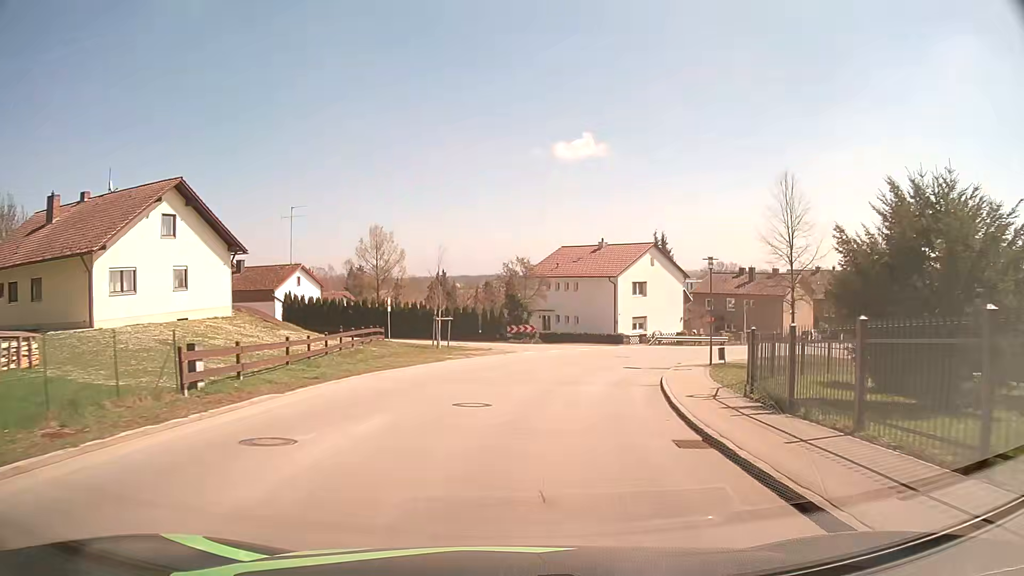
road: tertiary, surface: asphalt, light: Day
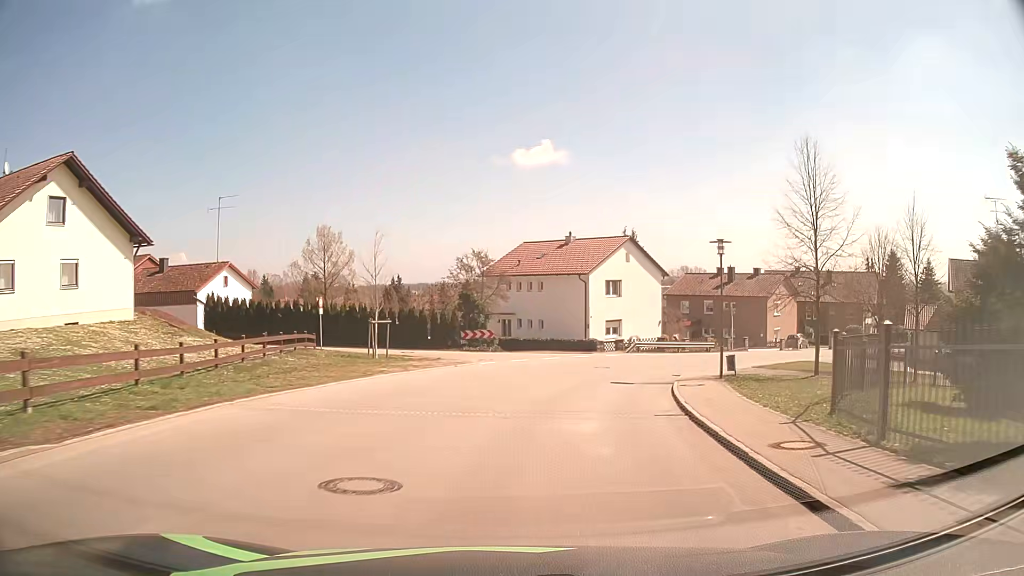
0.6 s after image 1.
(+0.2, +7.1) m; +3°
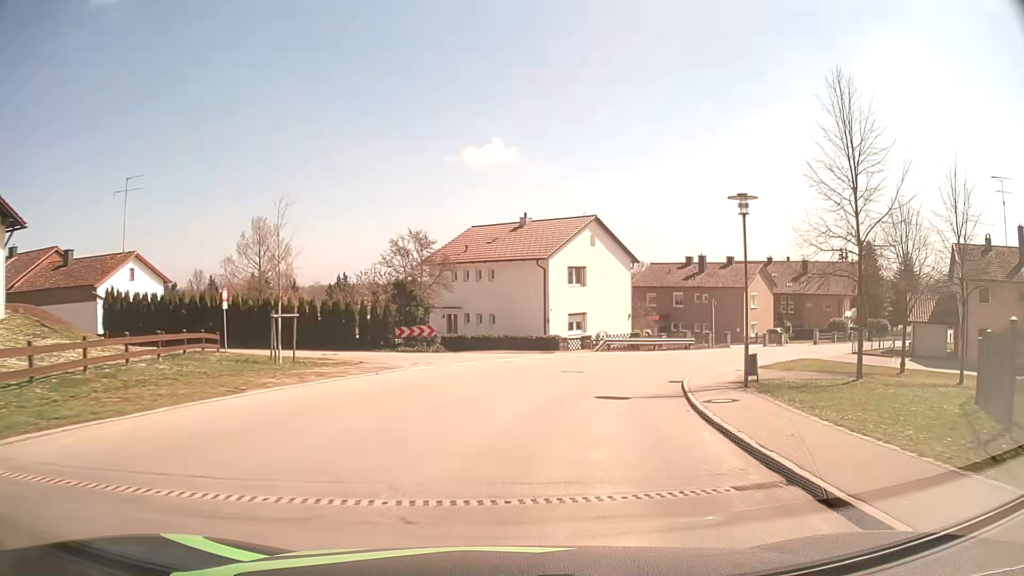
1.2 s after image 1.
(+0.2, +7.0) m; +4°
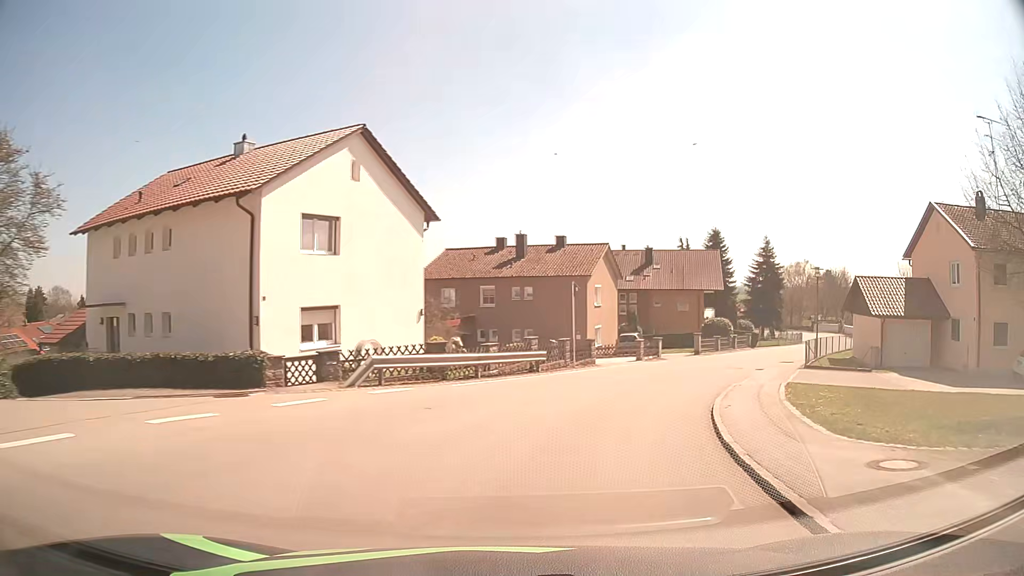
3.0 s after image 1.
(+2.9, +20.1) m; +18°
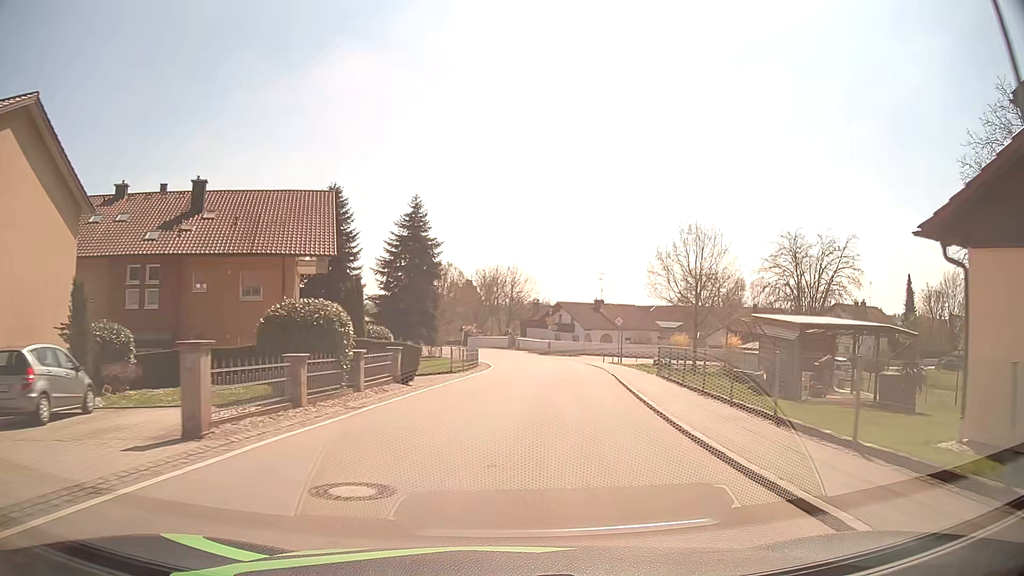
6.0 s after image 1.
(+10.4, +32.0) m; +32°
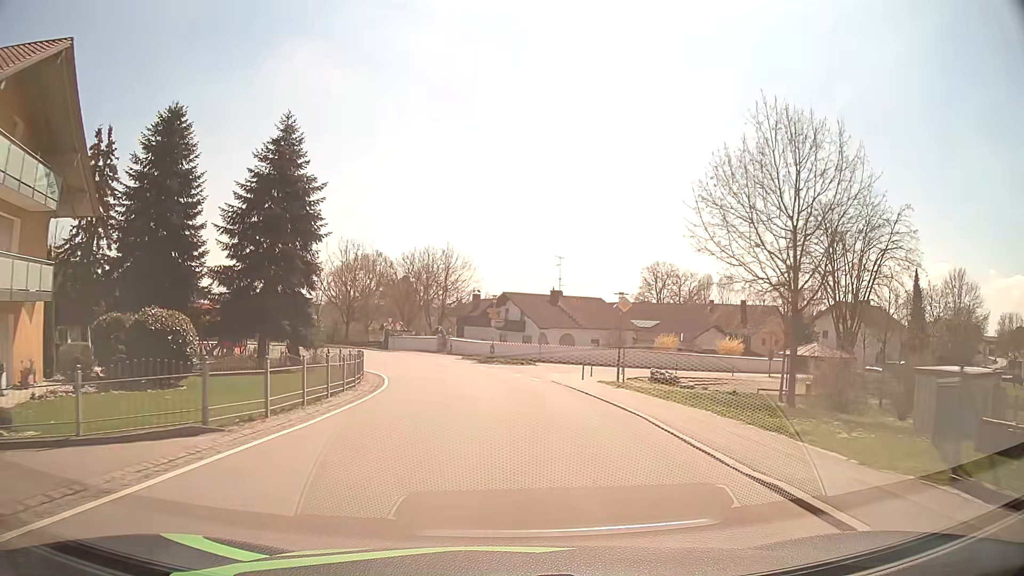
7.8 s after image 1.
(+1.4, +21.3) m; +5°
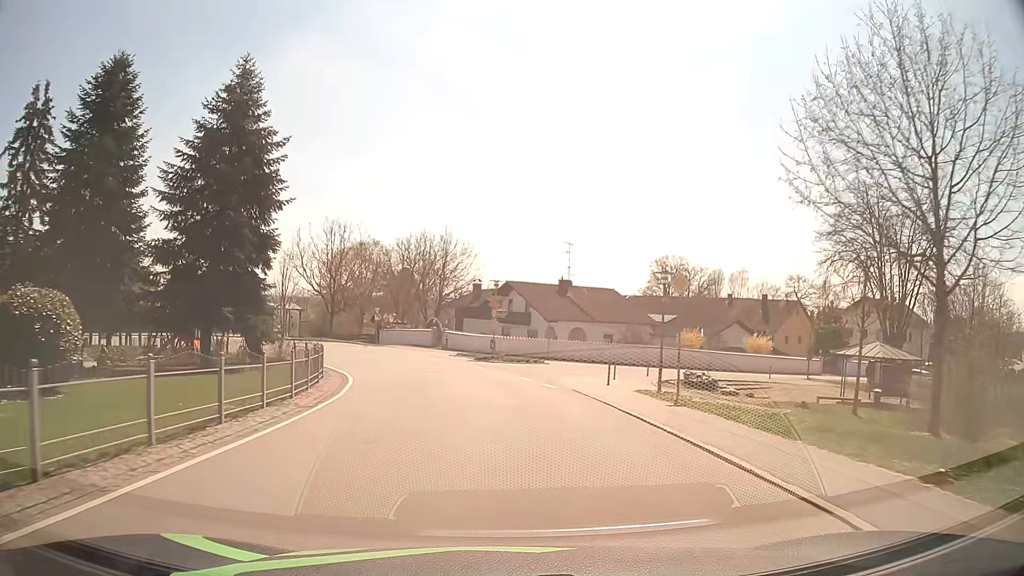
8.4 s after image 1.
(0.0, +7.2) m; 0°
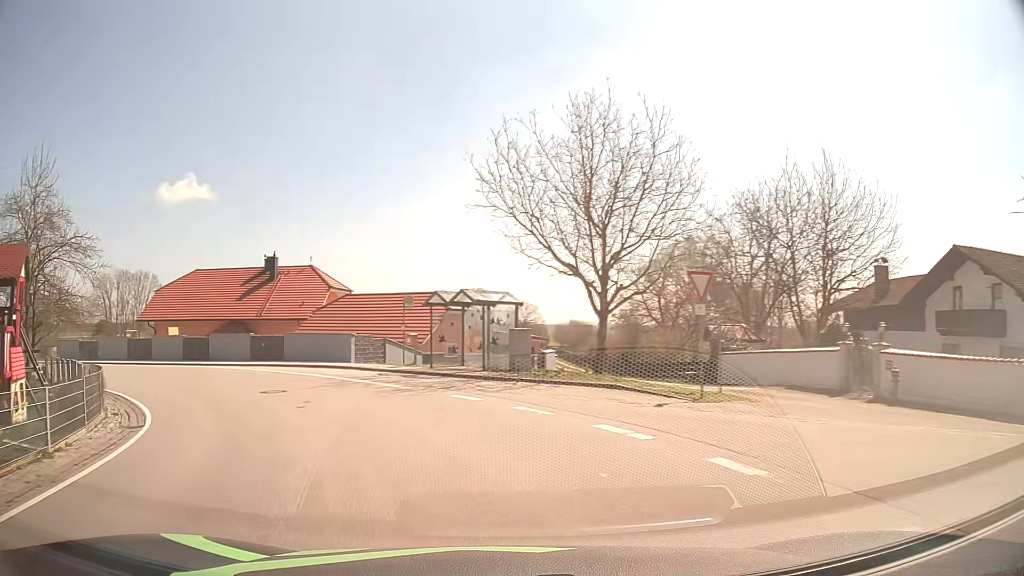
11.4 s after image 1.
(-5.3, +34.3) m; -28°
(-2, +10) (-6, +19) (-13, +26) (-22, +31) (-31, +34) (-41, +37) (-51, +38) (-61, +39) (-71, +40) (-81, +41) m
